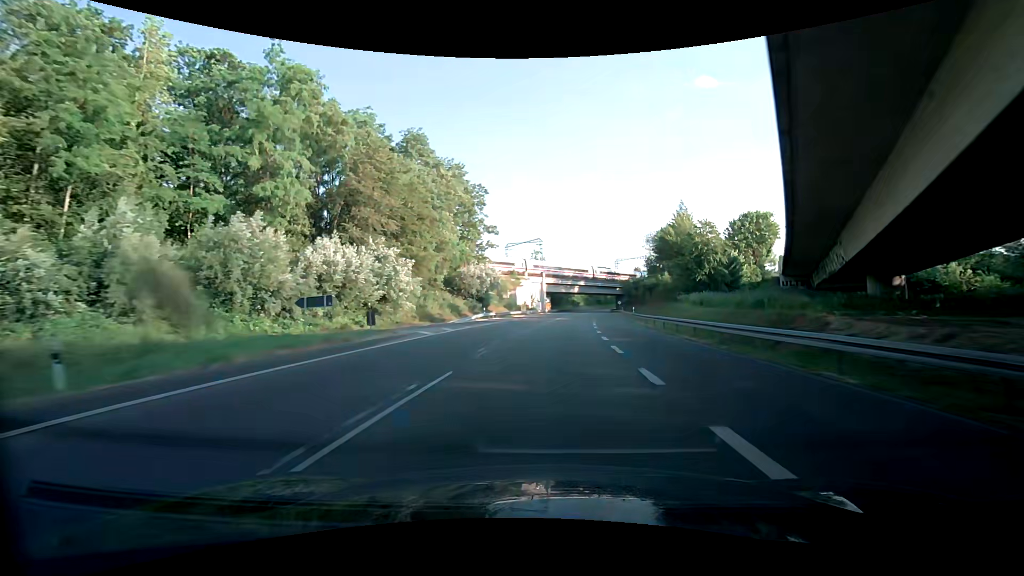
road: primary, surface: asphalt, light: Day
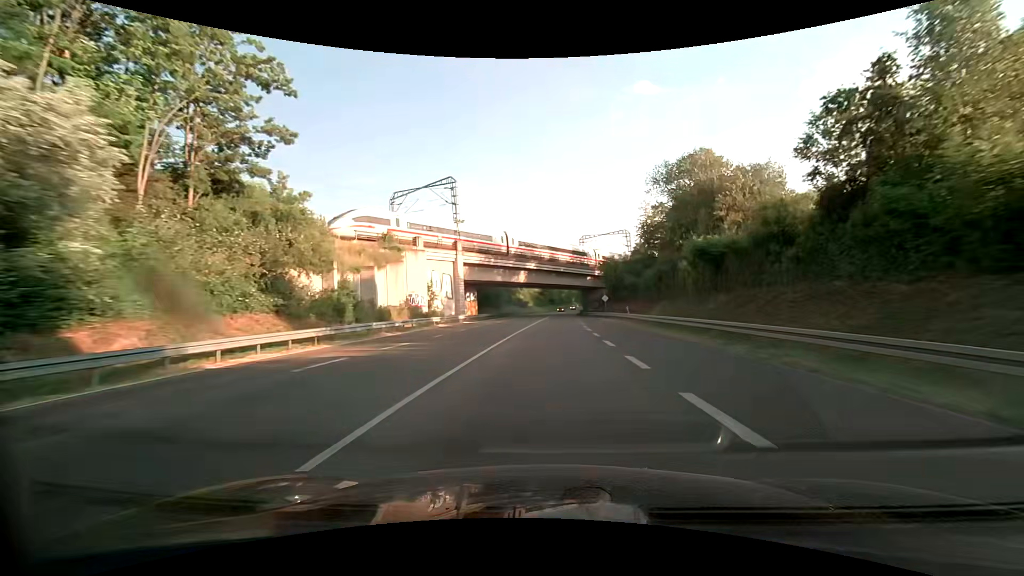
(+4.0, +56.5) m; +7°
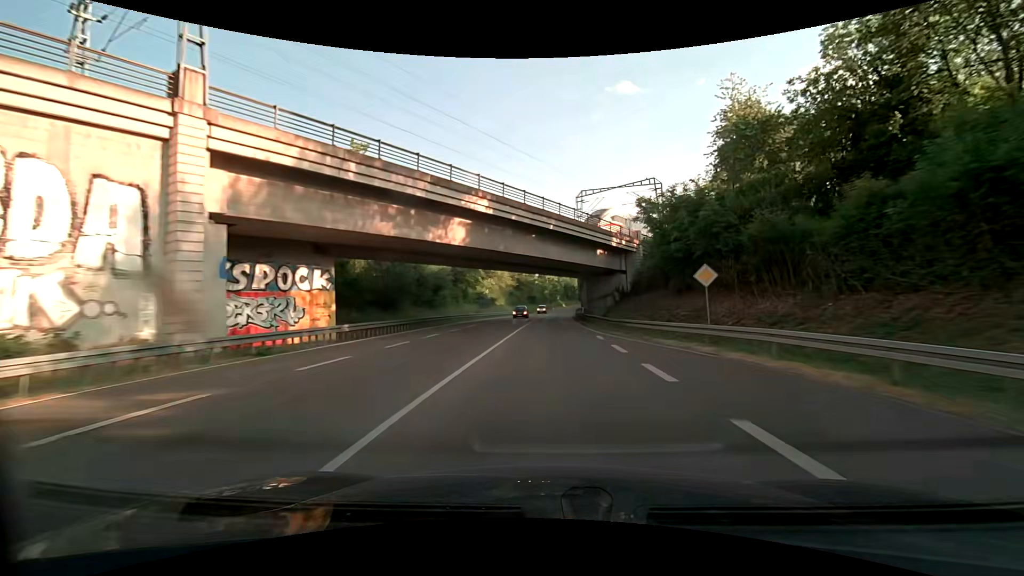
(+0.8, +42.6) m; +2°
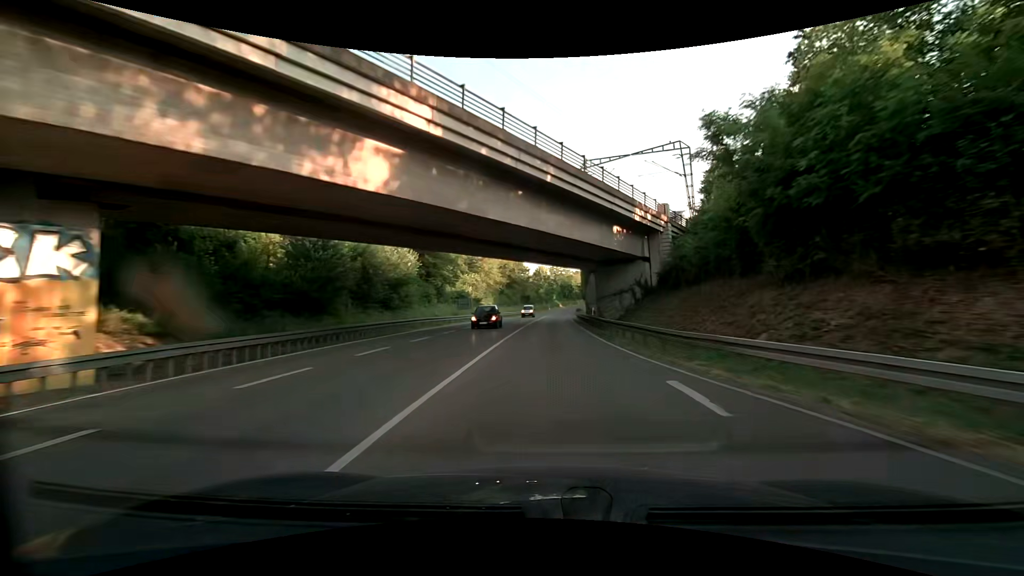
(+0.1, +14.2) m; 0°
(0, +10) (0, +20) (0, +30) (+1, +40) (+1, +50) (+1, +60) (+2, +70) (+2, +80) (+3, +90) (+4, +100) m
